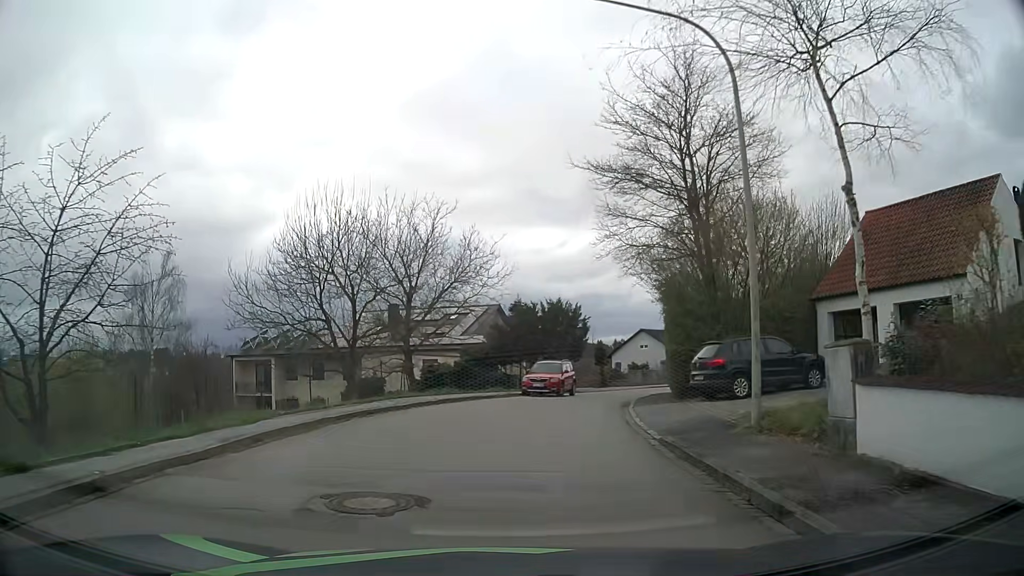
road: residential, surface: asphalt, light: Day
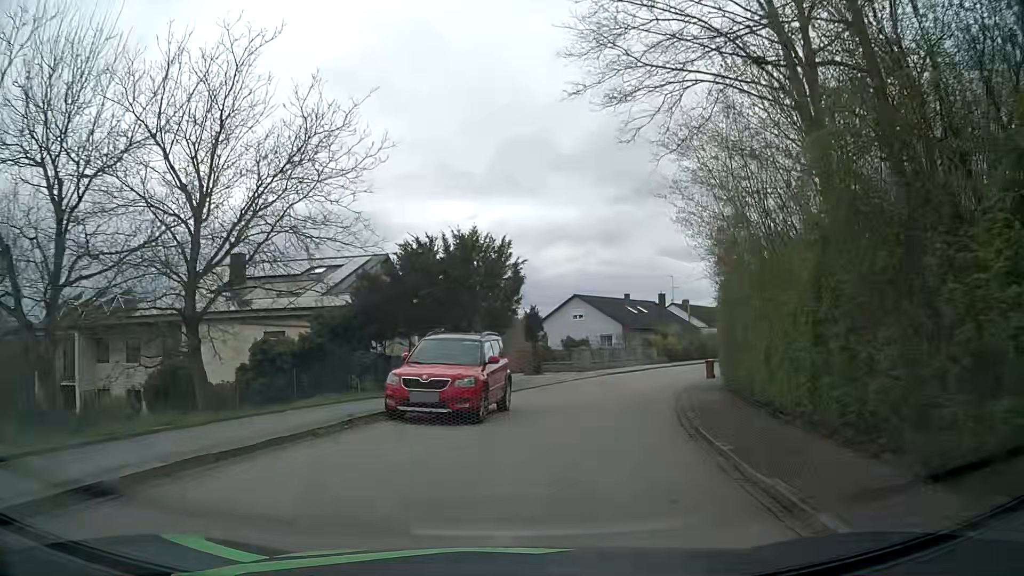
(+1.1, +17.6) m; +7°
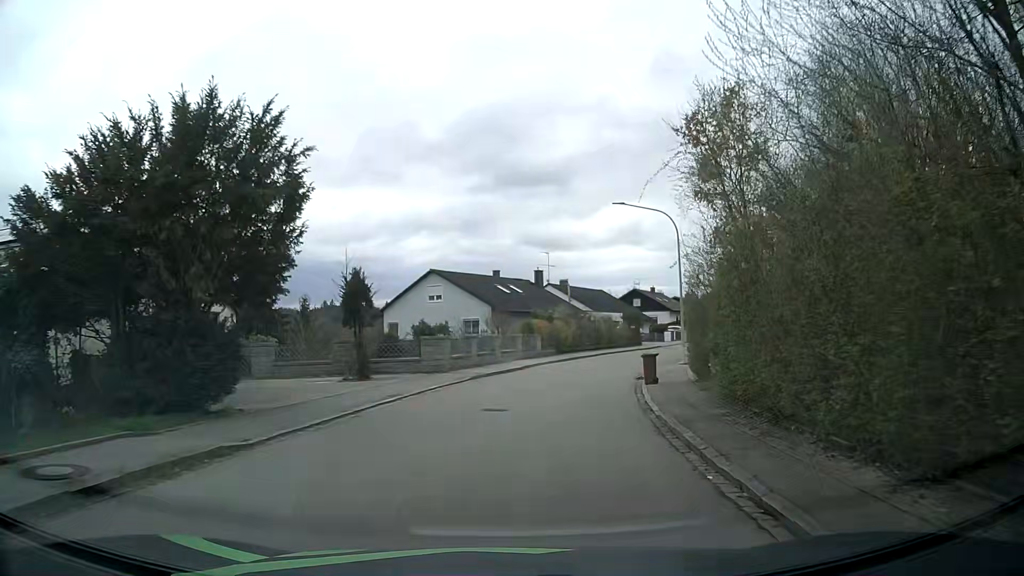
(+1.6, +13.4) m; +12°
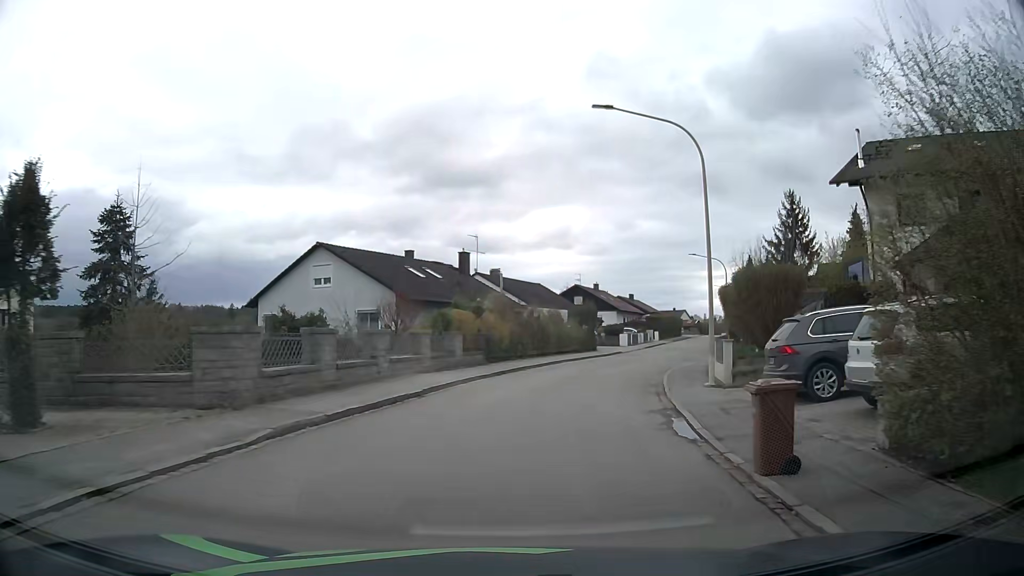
(+0.8, +13.9) m; +7°
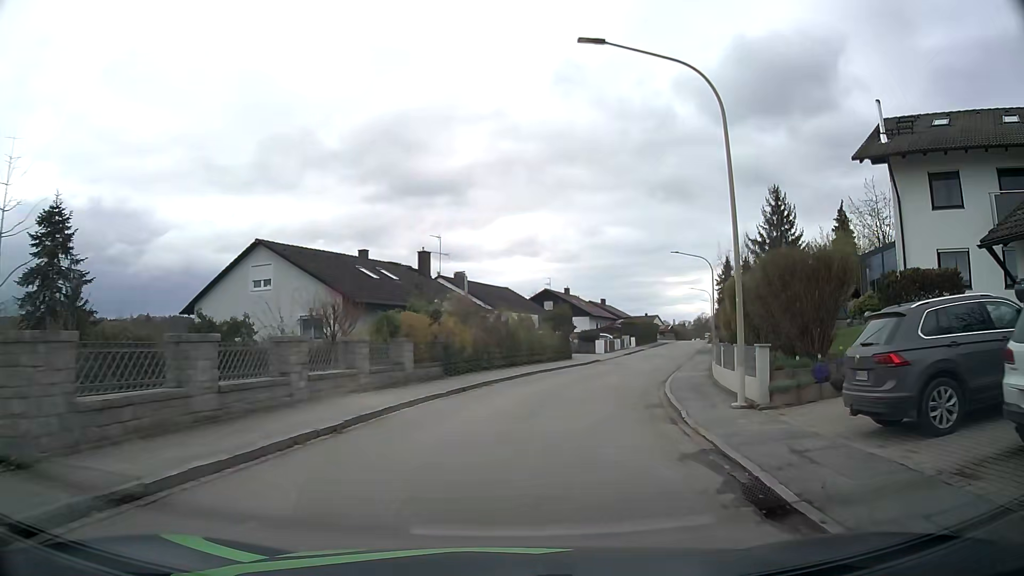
(+0.1, +4.7) m; +3°
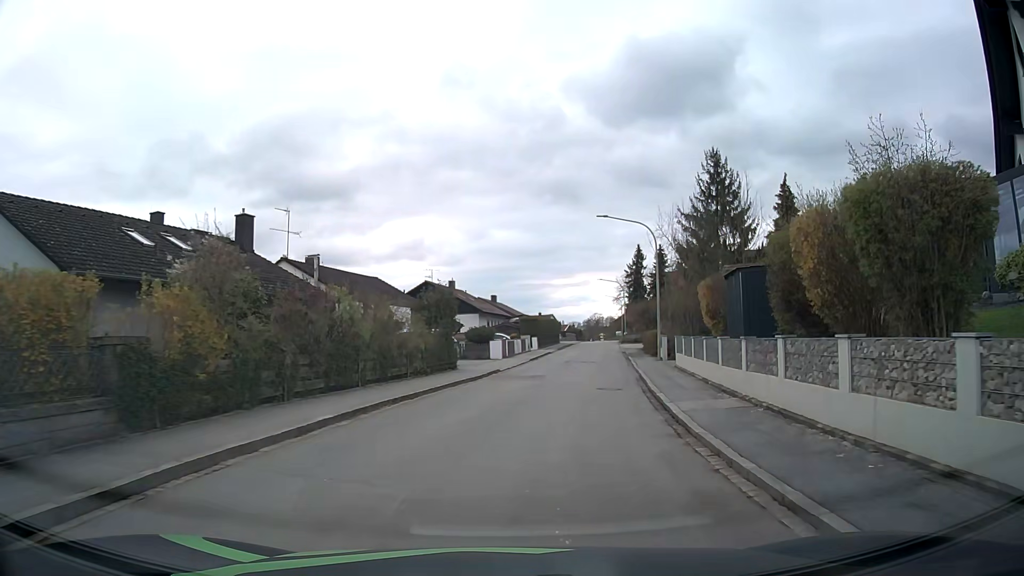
(+1.1, +14.2) m; +9°
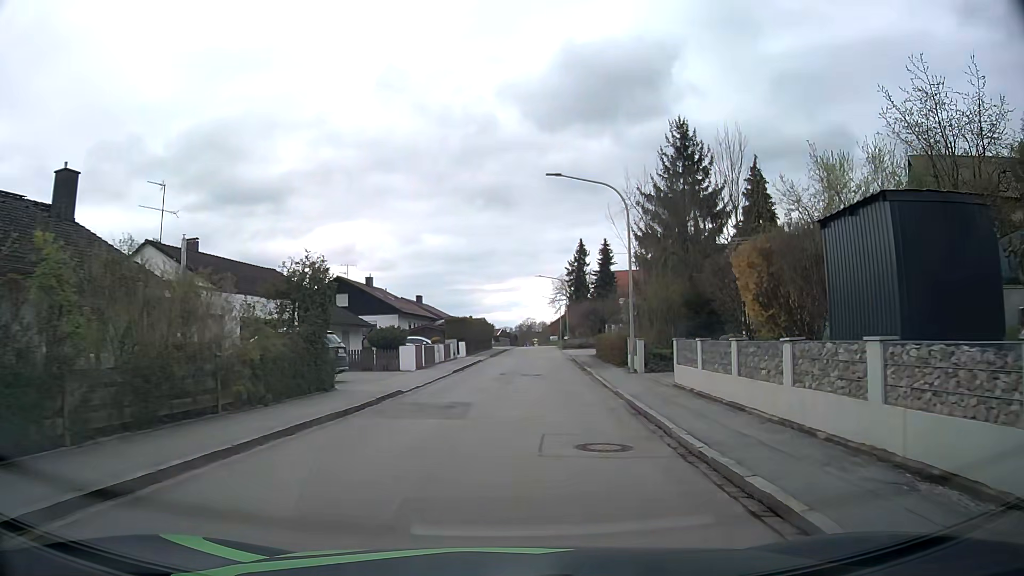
(+0.5, +9.7) m; +5°
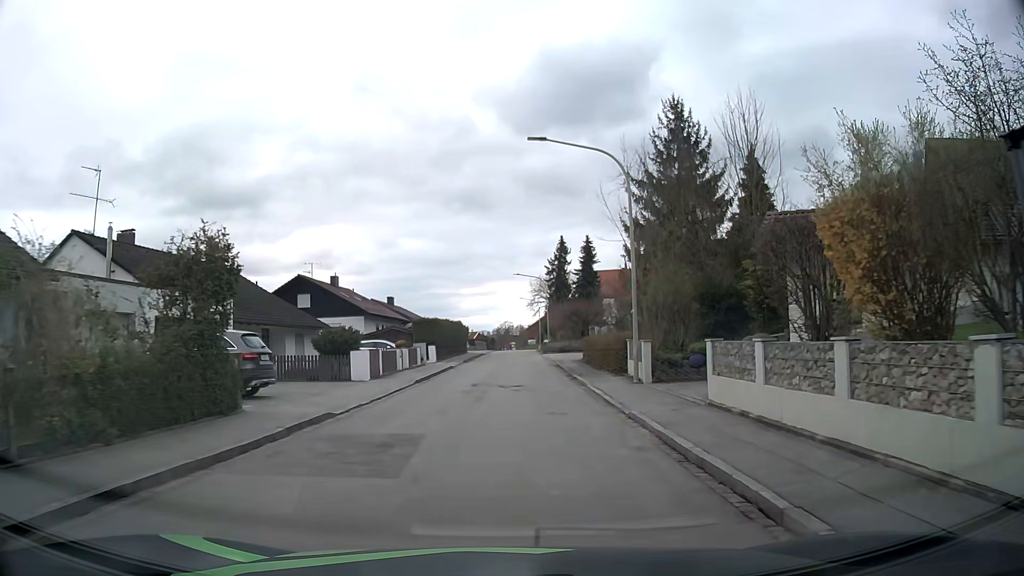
(+0.1, +5.0) m; +2°
(0, +10) (+1, +20) (+1, +30) (+1, +40) (+1, +50) (+1, +60) (+2, +70) (+2, +80) (+2, +90) (+3, +100) m
